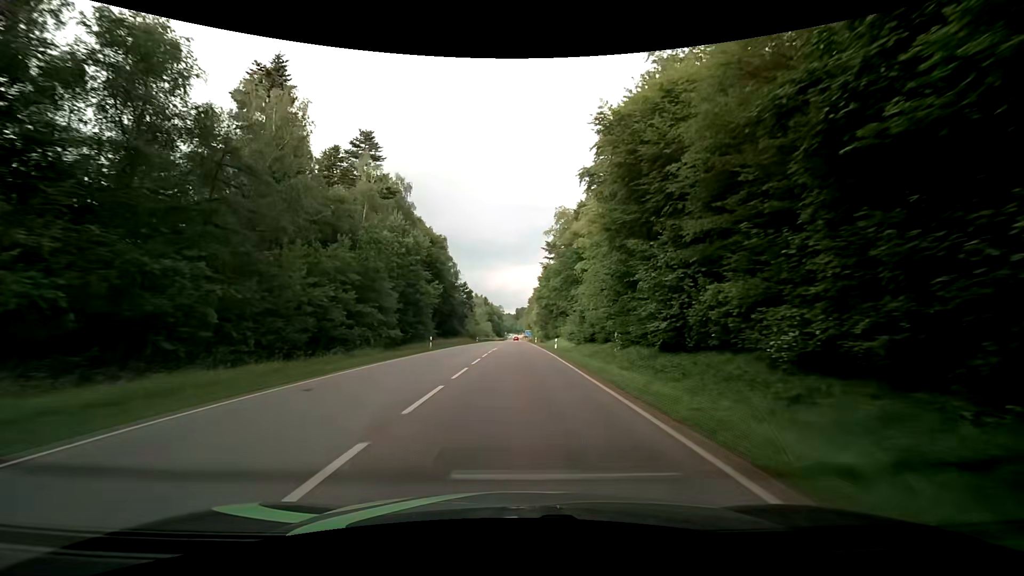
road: secondary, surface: asphalt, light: Day
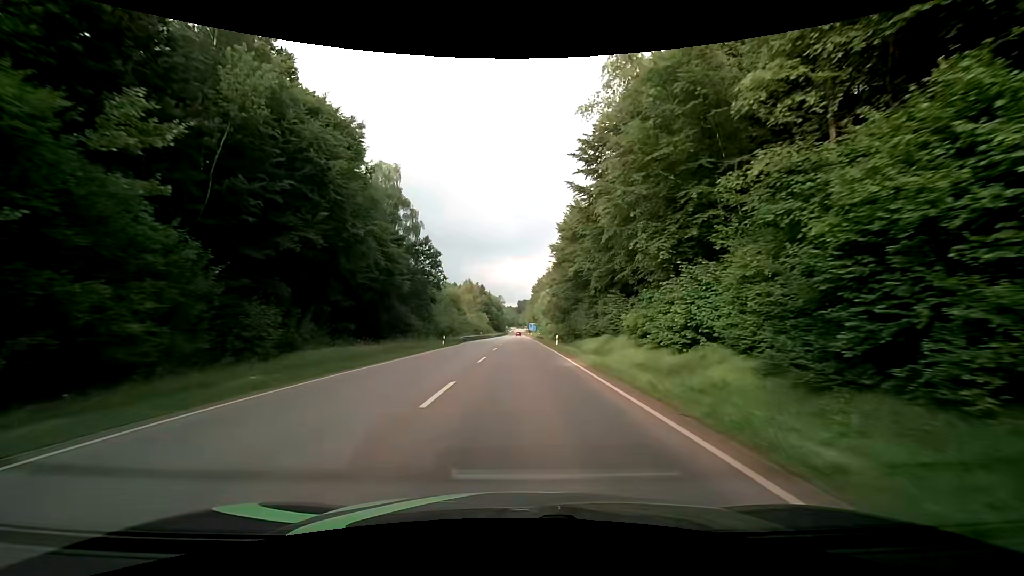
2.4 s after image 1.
(-0.2, +41.7) m; -1°
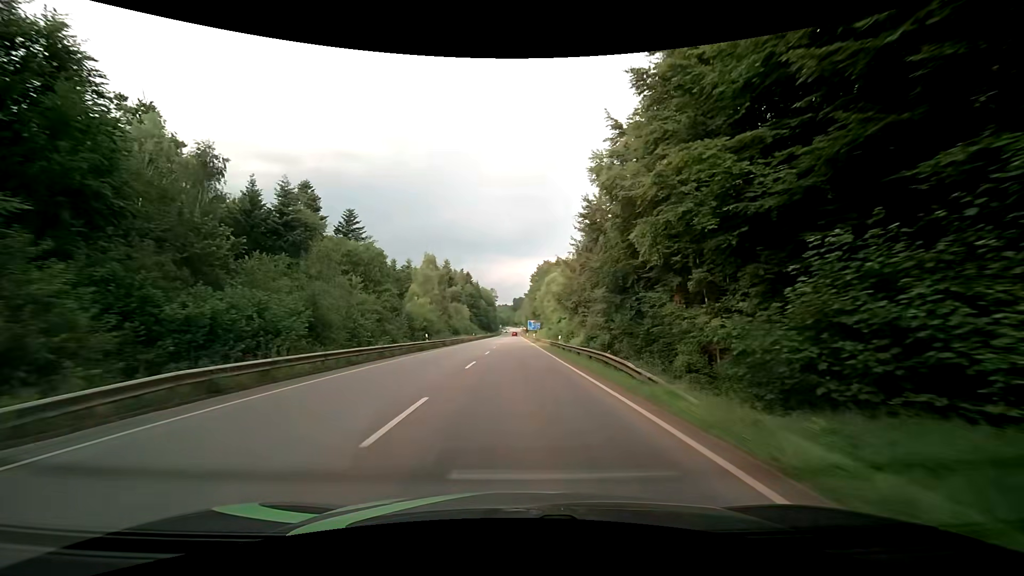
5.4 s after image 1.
(+0.6, +51.0) m; +1°
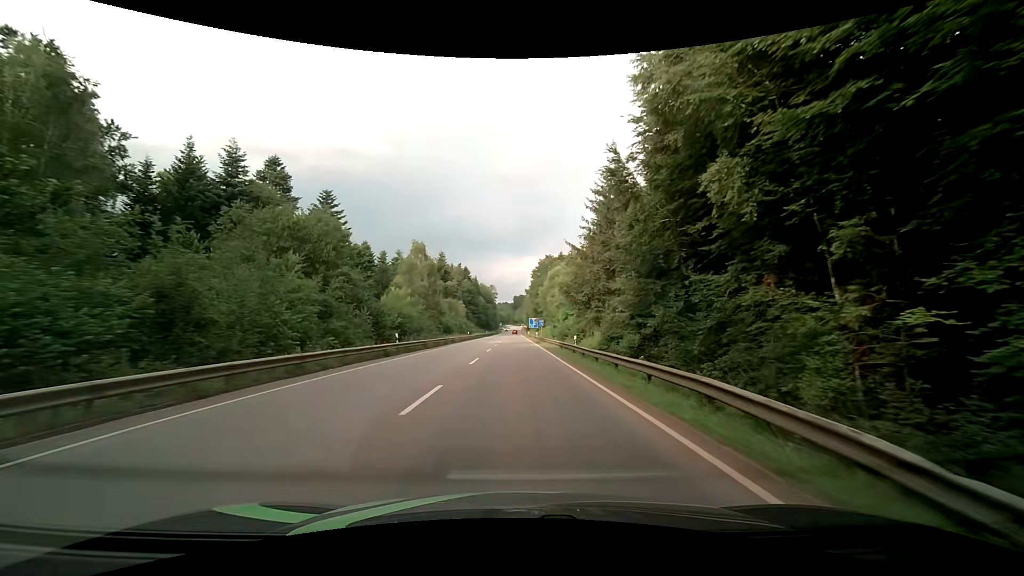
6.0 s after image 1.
(0.0, +10.0) m; 0°
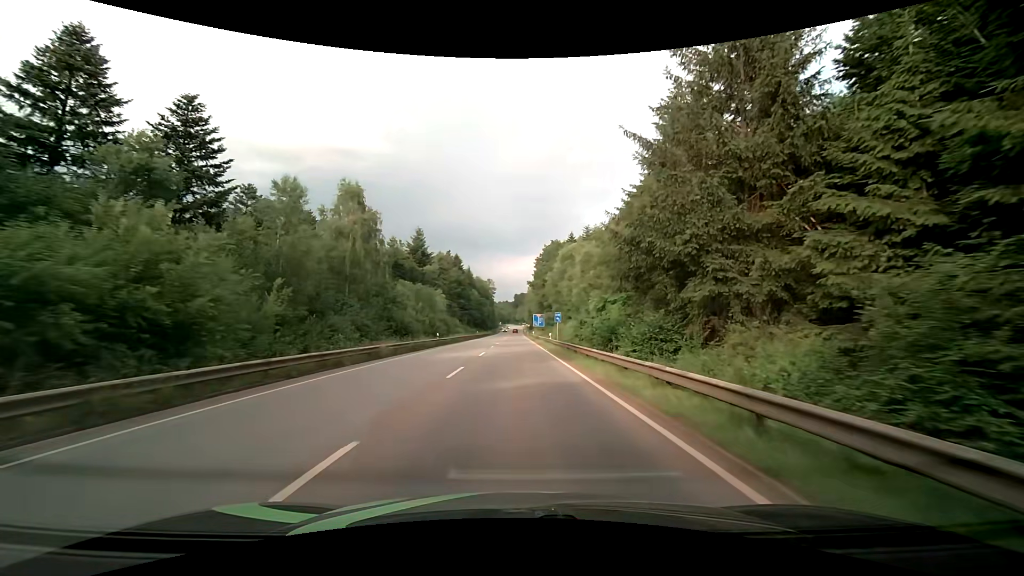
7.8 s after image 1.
(+0.1, +30.2) m; 0°
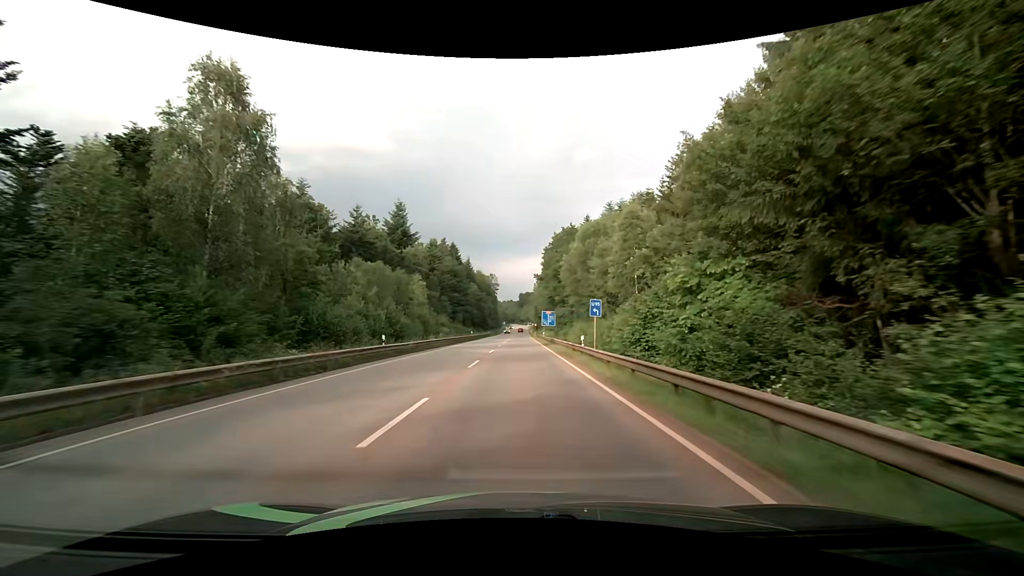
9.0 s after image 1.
(-0.1, +20.4) m; -1°
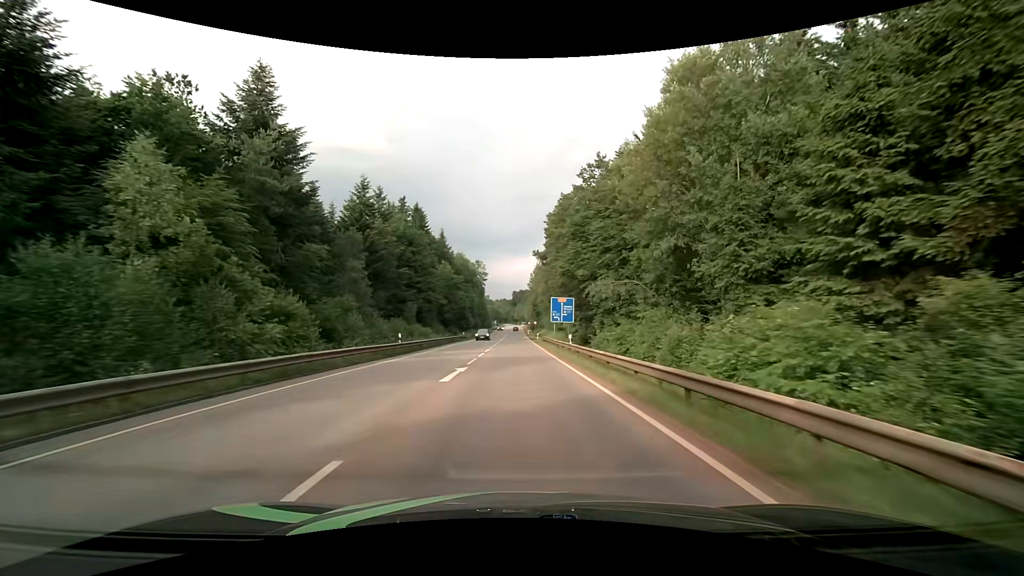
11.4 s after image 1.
(0.0, +41.3) m; 0°
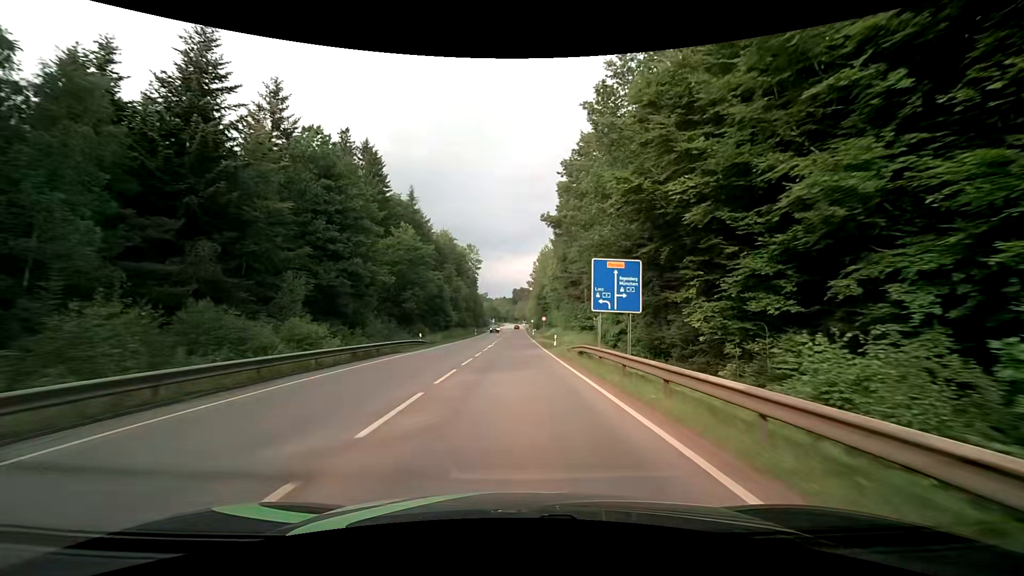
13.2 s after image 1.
(0.0, +31.3) m; 0°
(0, +10) (0, +20) (0, +30) (0, +40) (0, +50) (0, +60) (0, +70) (0, +80) (0, +90) (0, +100) m
